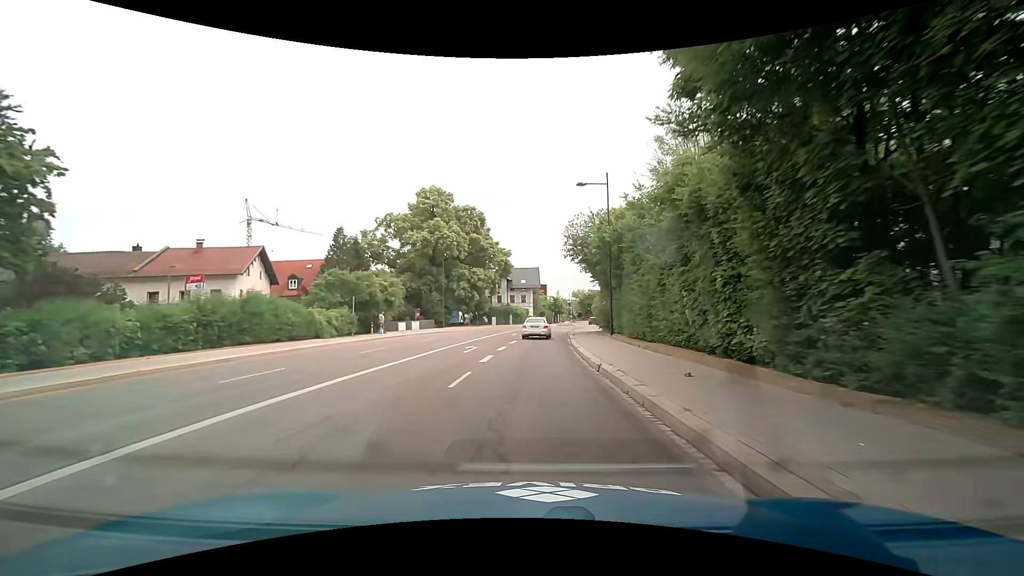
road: secondary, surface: asphalt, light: Day
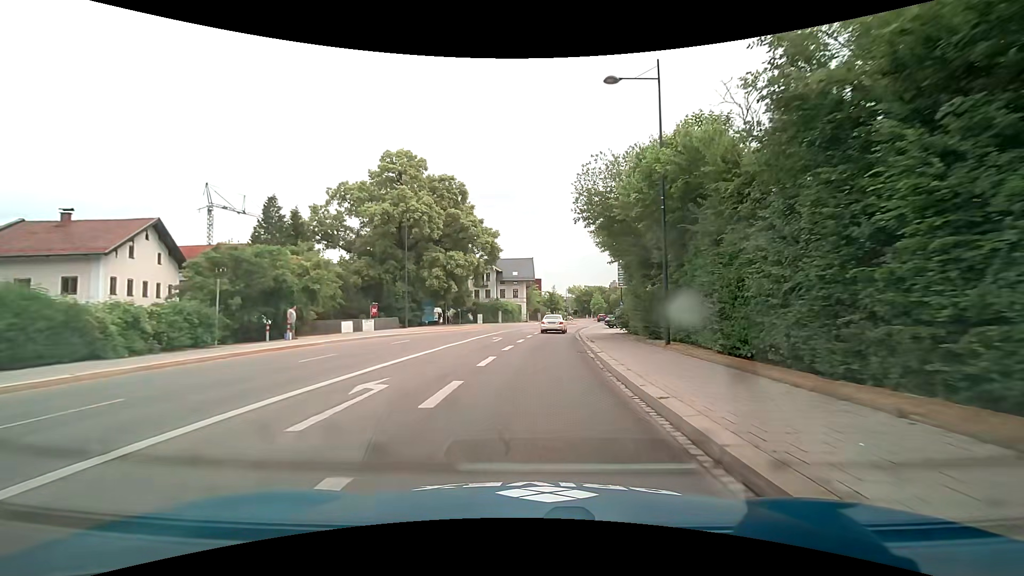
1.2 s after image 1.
(-0.1, +14.5) m; +1°
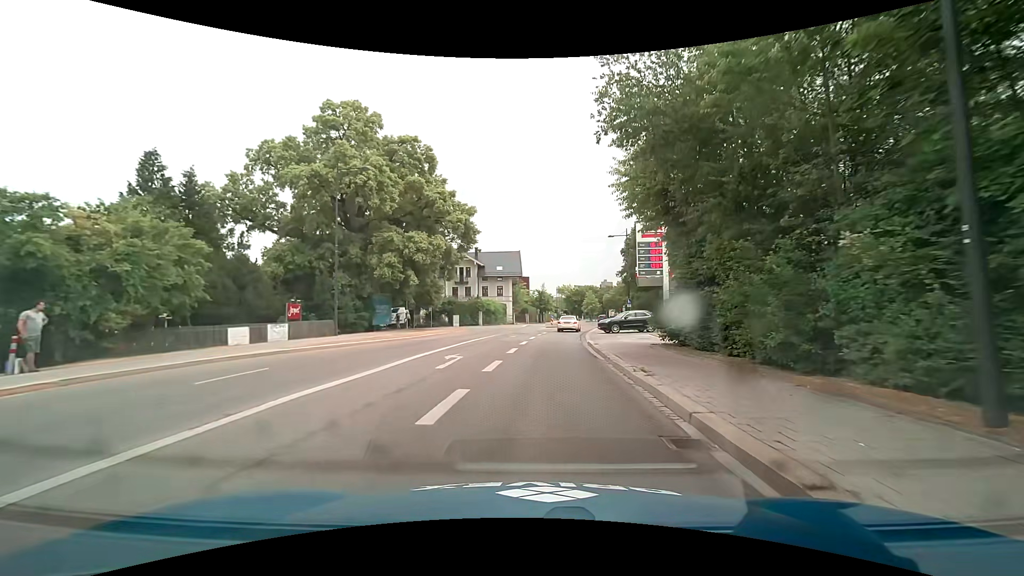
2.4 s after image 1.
(0.0, +12.9) m; 0°
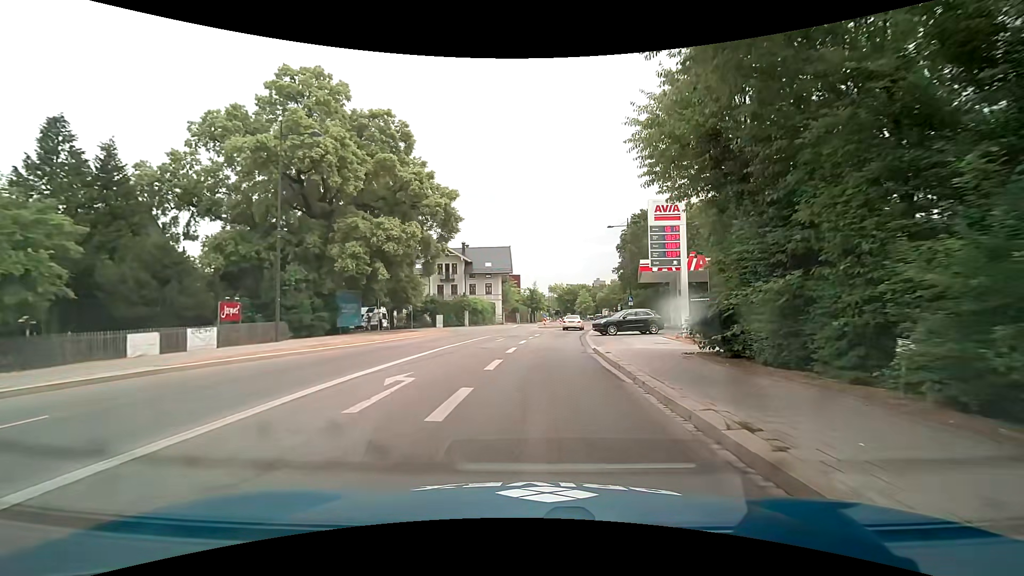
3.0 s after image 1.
(+0.1, +5.6) m; +1°
